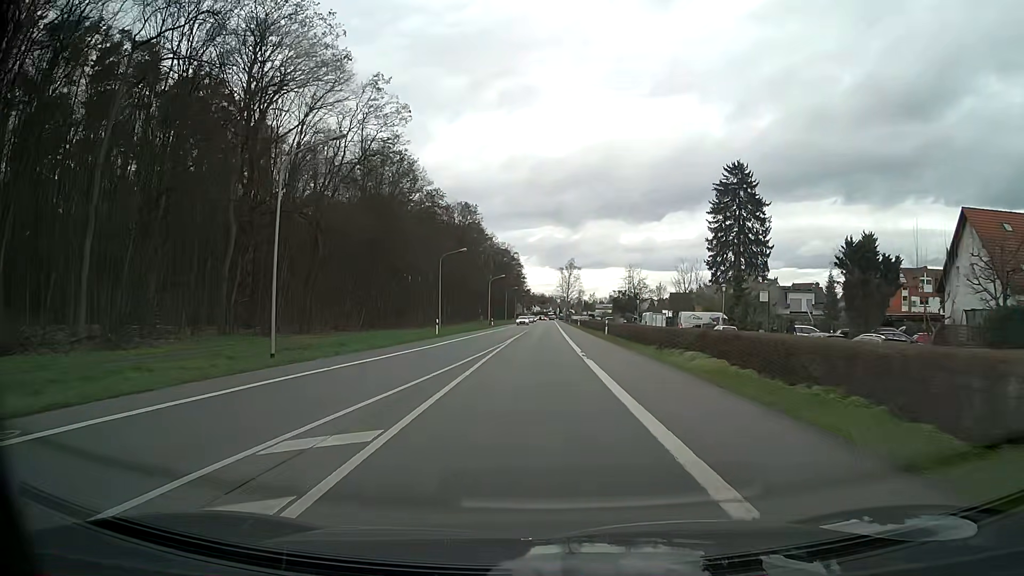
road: primary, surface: asphalt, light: Day
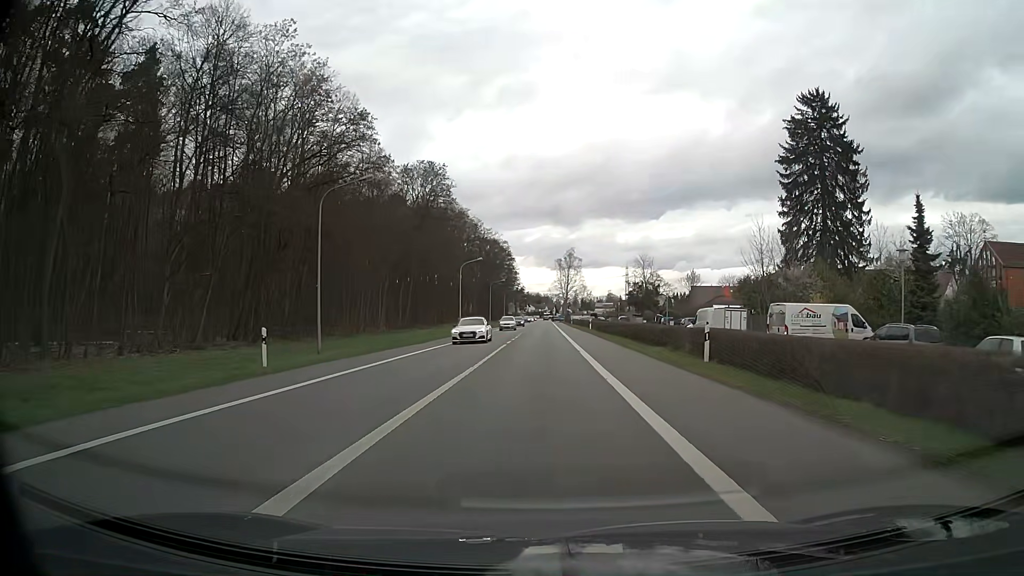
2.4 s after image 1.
(0.0, +32.3) m; 0°
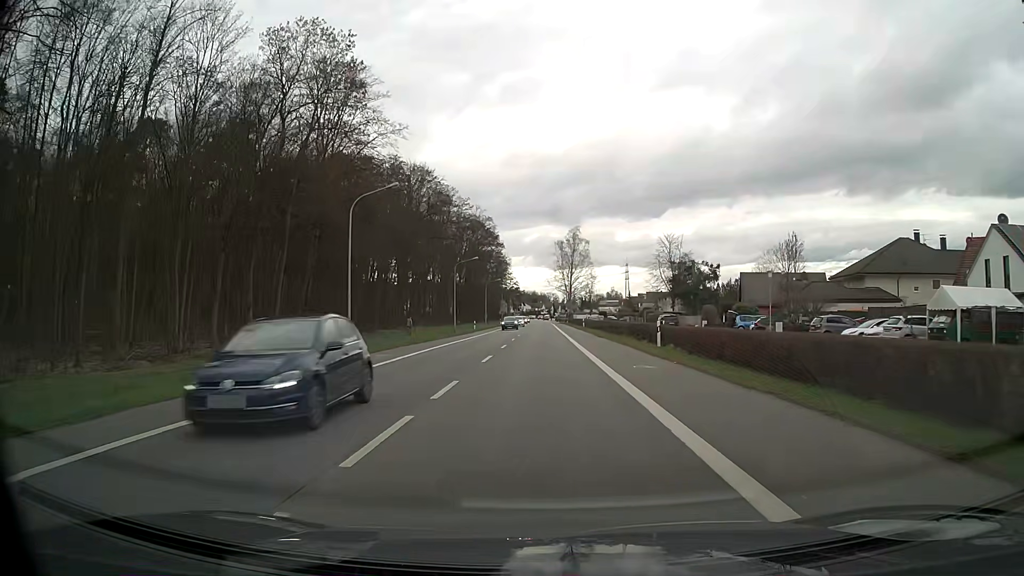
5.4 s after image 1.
(0.0, +41.7) m; 0°
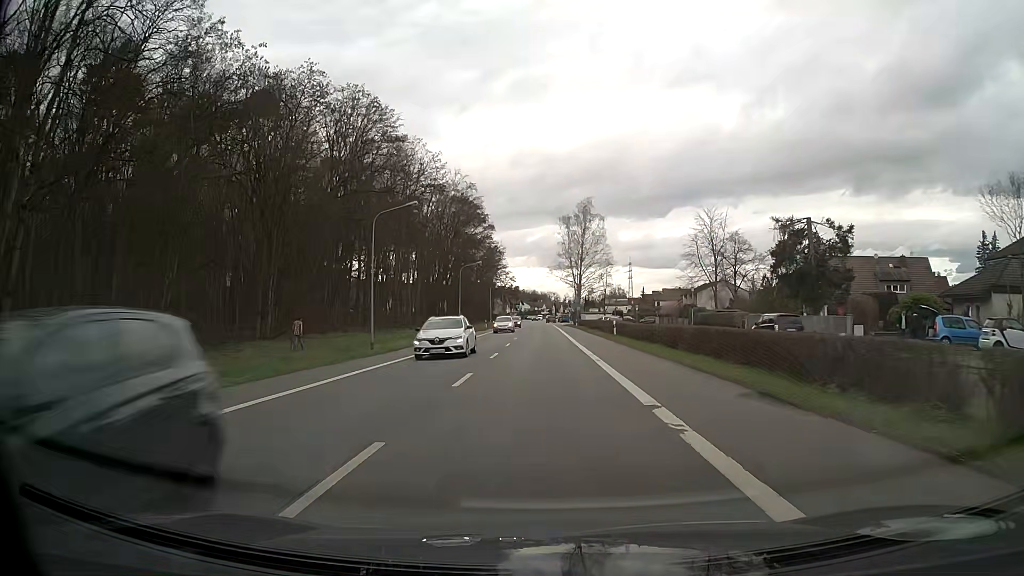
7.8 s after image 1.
(0.0, +33.9) m; 0°
(0, +10) (0, +20) (0, +30) (0, +40) (0, +50) (0, +60) (0, +70) (0, +80) (0, +90) (0, +100) m
